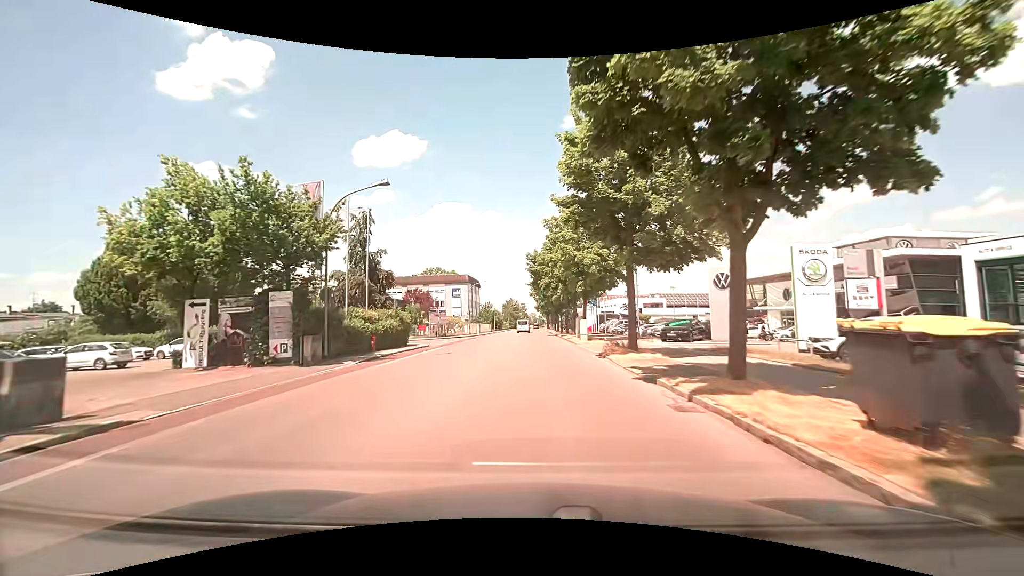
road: tertiary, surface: asphalt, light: Day
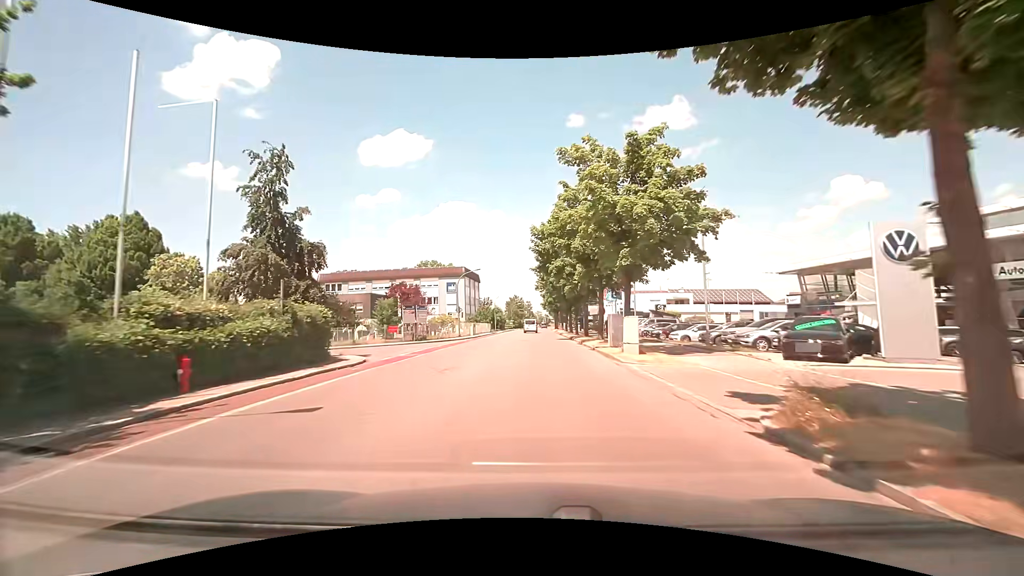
(-0.1, +14.3) m; 0°
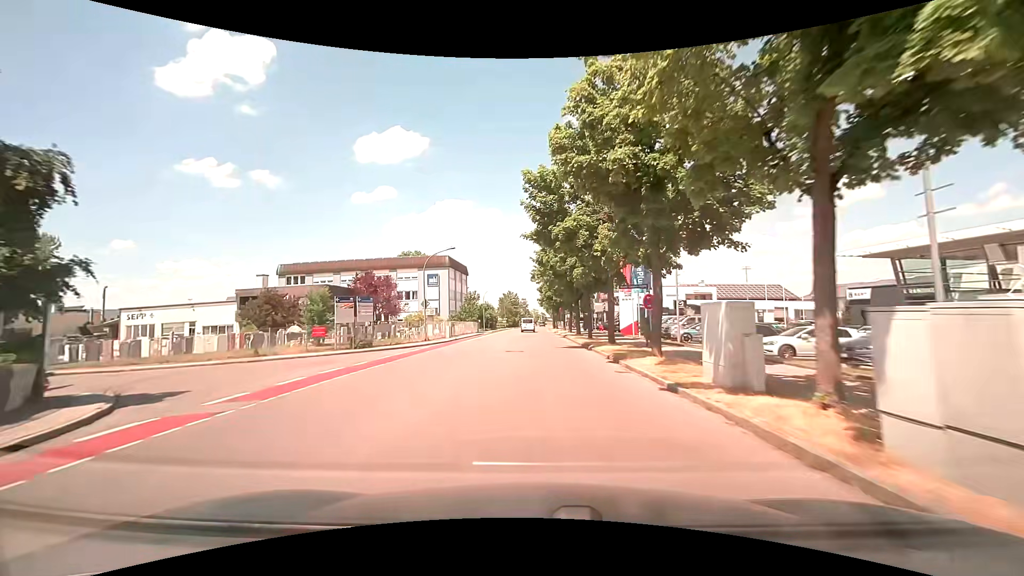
(-0.1, +14.5) m; 0°
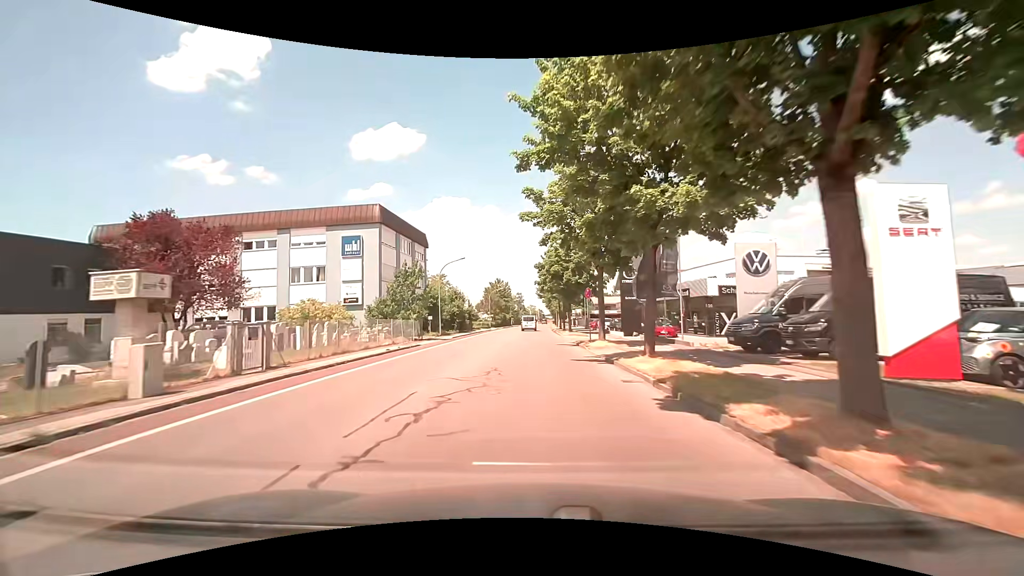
(0.0, +36.8) m; 0°
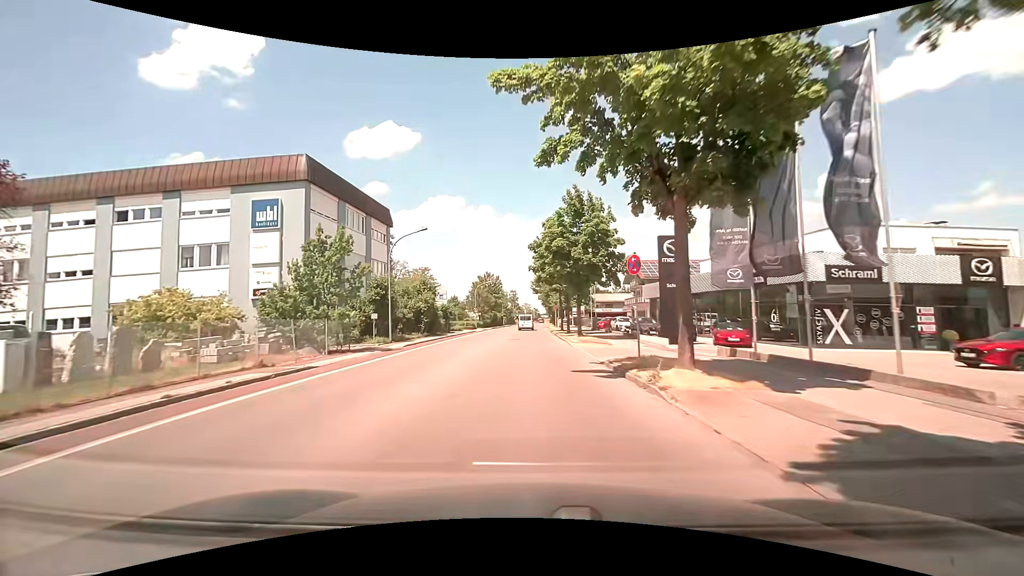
(+0.1, +14.7) m; 0°
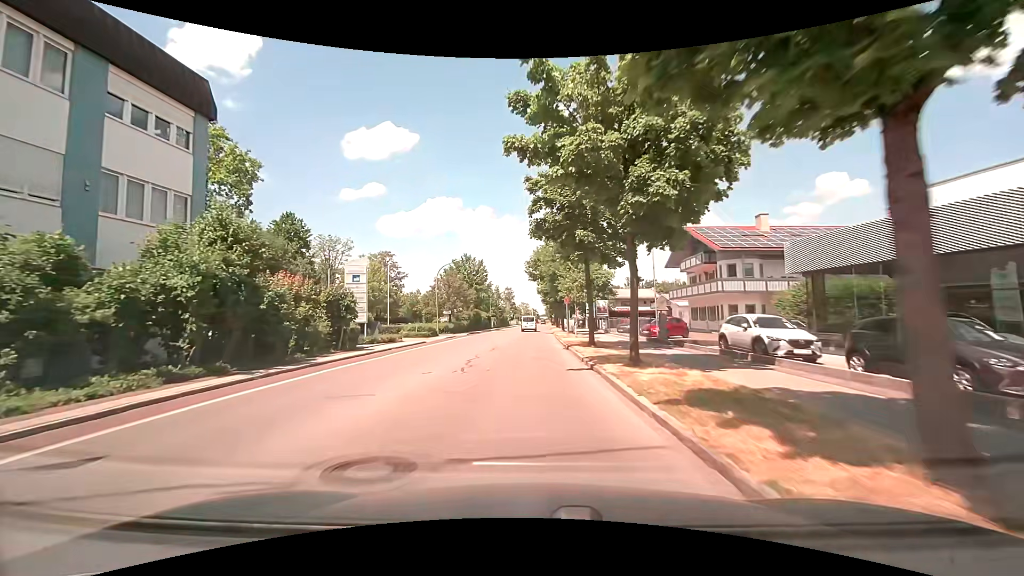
(+0.2, +28.8) m; +1°
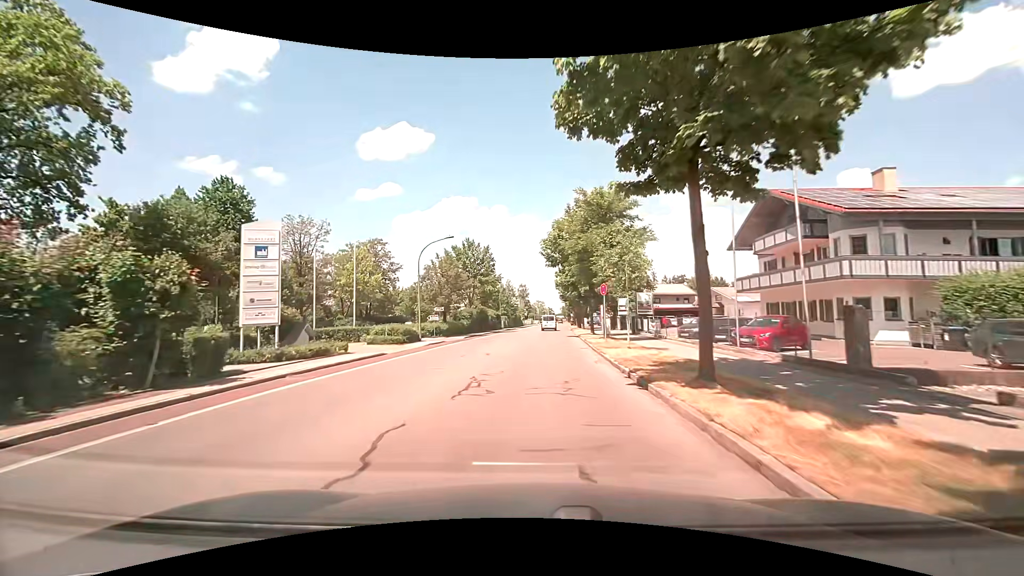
(-0.3, +13.3) m; -3°
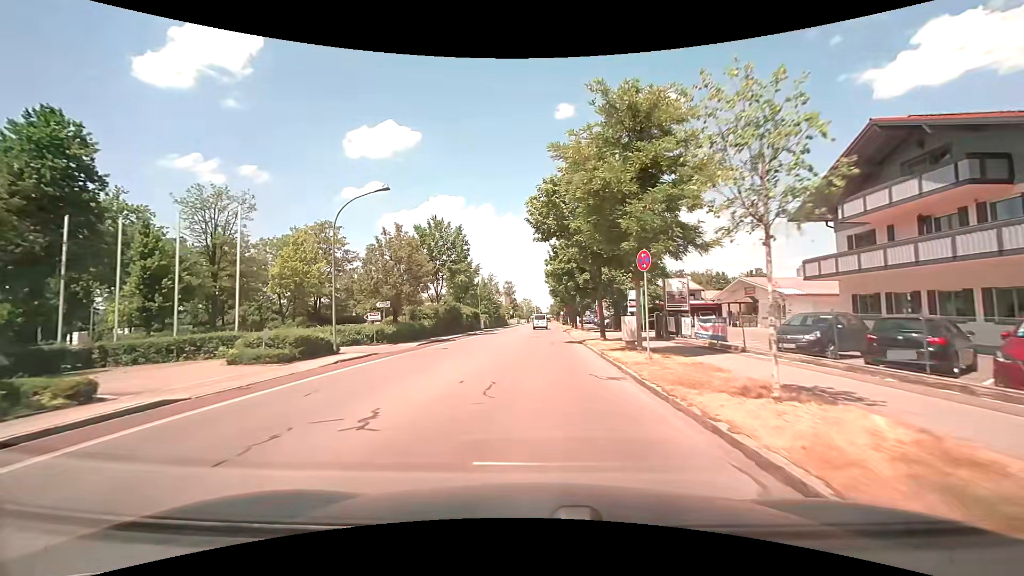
(+0.3, +12.6) m; +2°
(0, +10) (0, +20) (0, +30) (+1, +40) (+1, +50) (+1, +60) (+1, +70) (+1, +80) (+2, +90) (+2, +100) m
